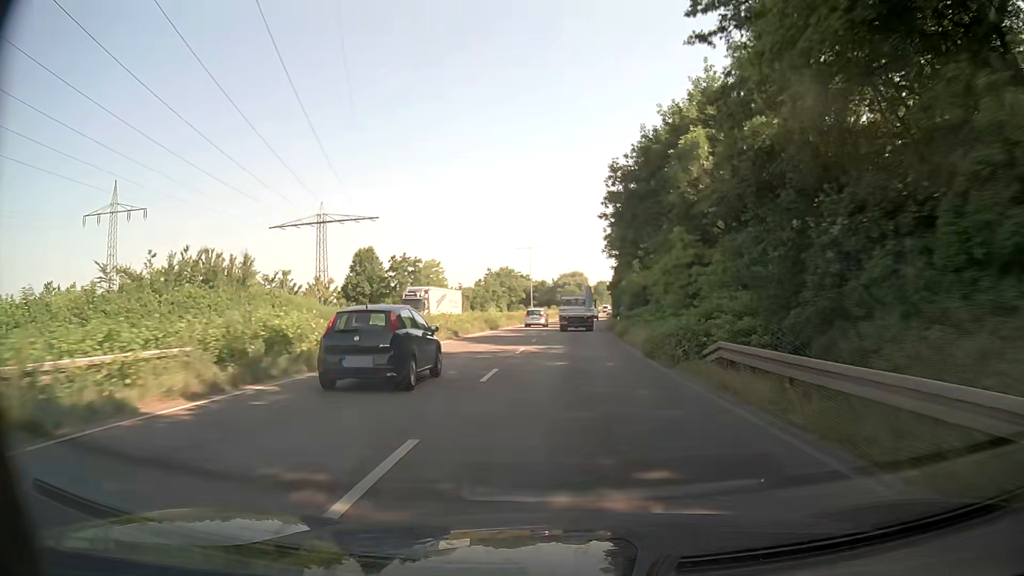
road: trunk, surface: asphalt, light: Day
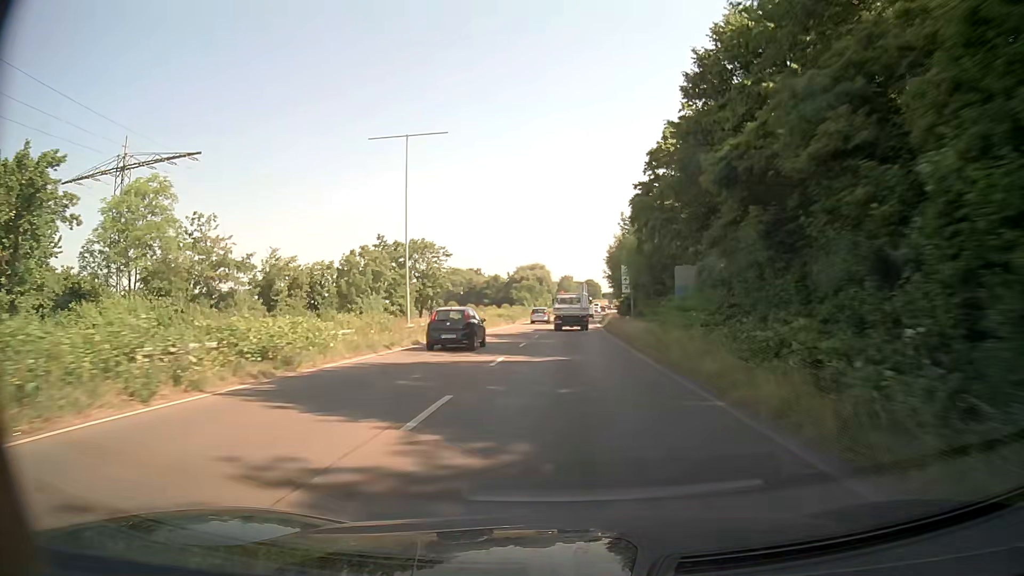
(+1.9, +59.4) m; +3°
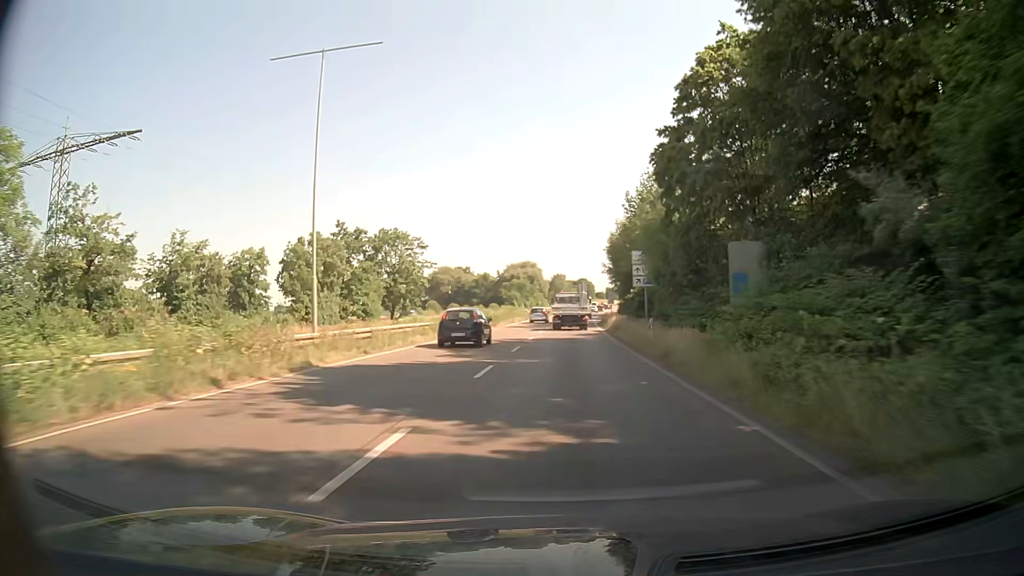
(+0.1, +11.9) m; +1°
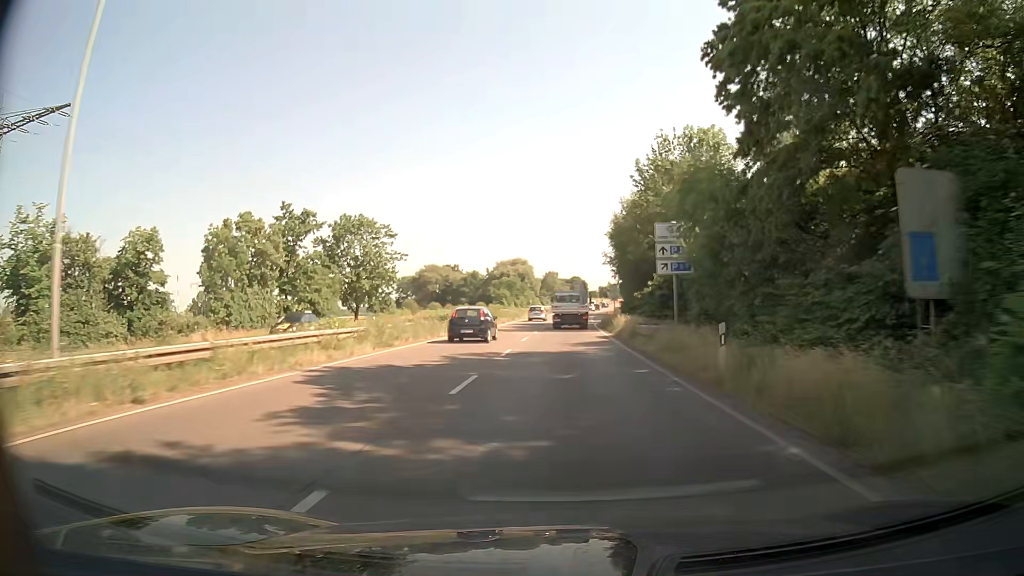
(0.0, +11.8) m; +1°
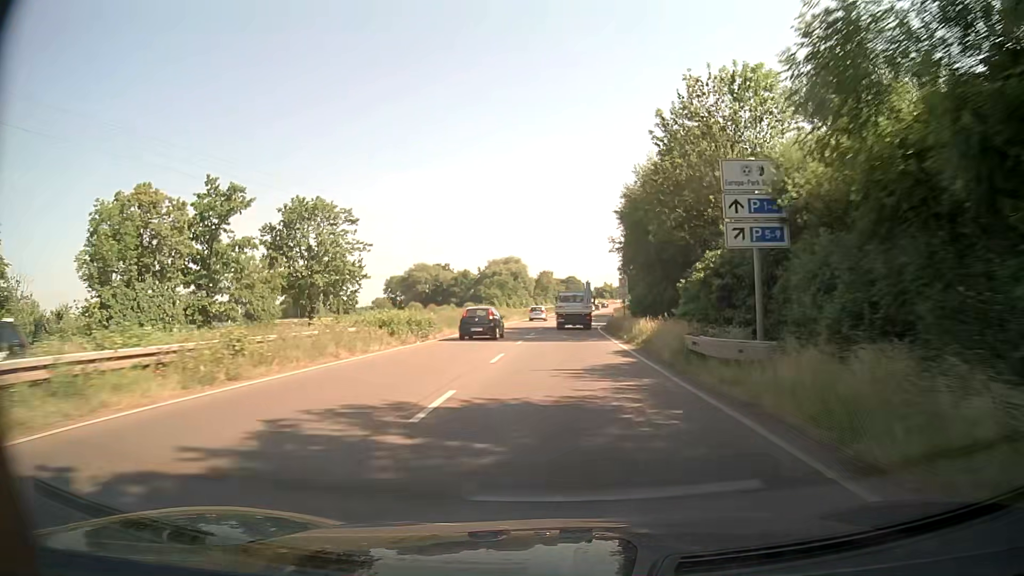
(0.0, +11.8) m; +1°
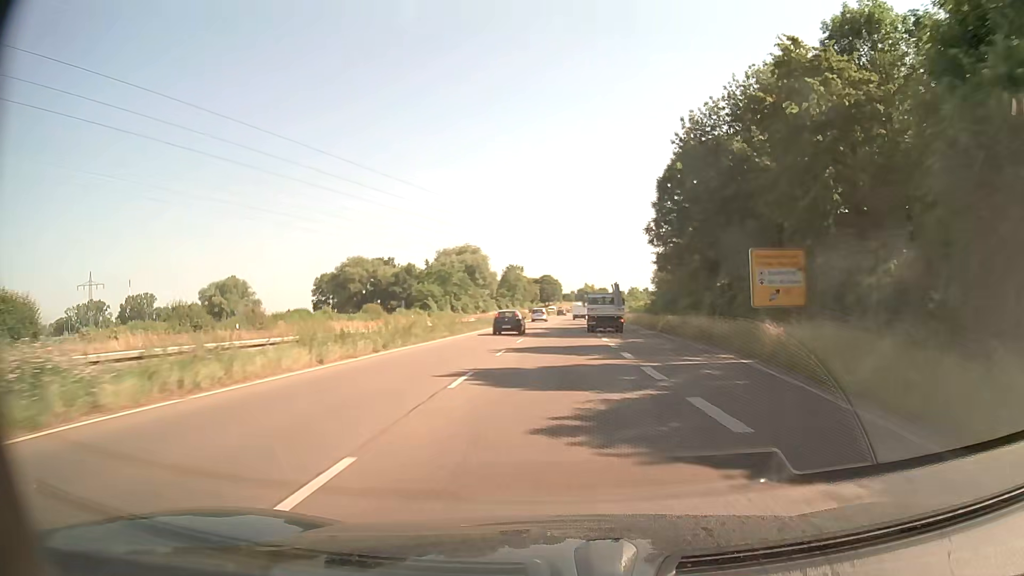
(+0.7, +59.2) m; +2°
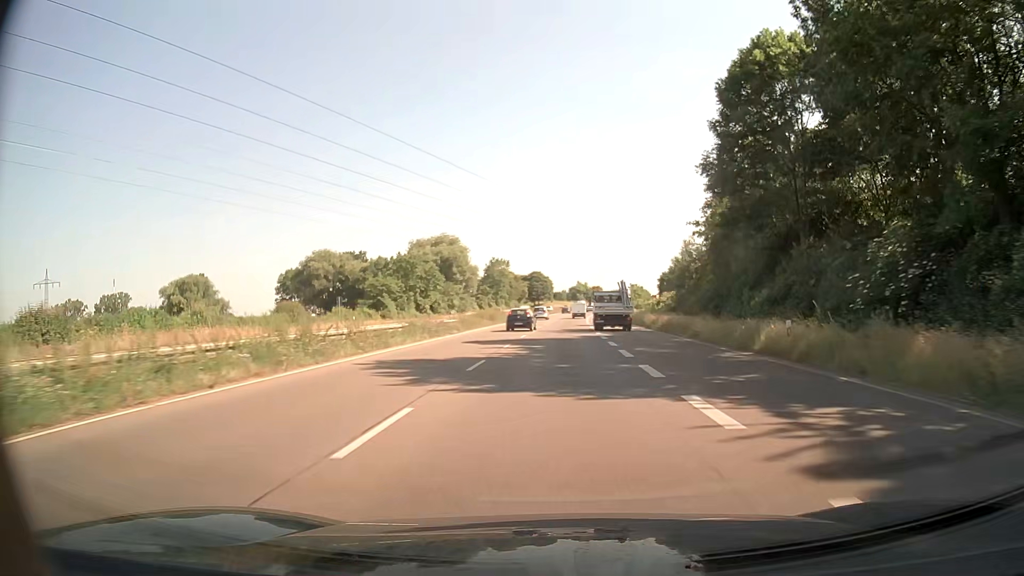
(+0.2, +23.9) m; +1°
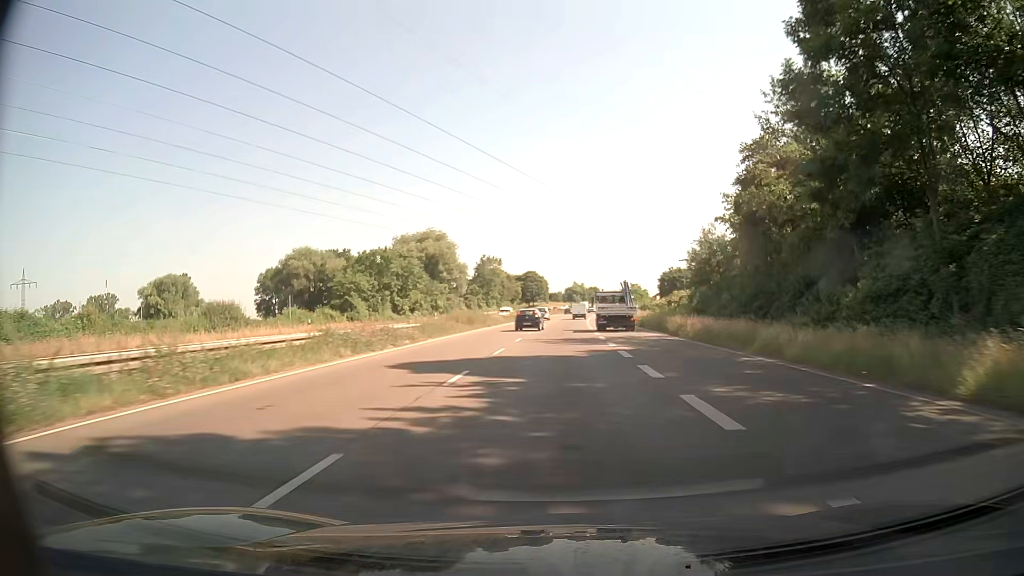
(0.0, +12.0) m; 0°
(0, +10) (0, +20) (0, +30) (0, +40) (+1, +50) (+1, +60) (+1, +70) (+2, +80) (+2, +90) (+3, +100) m
